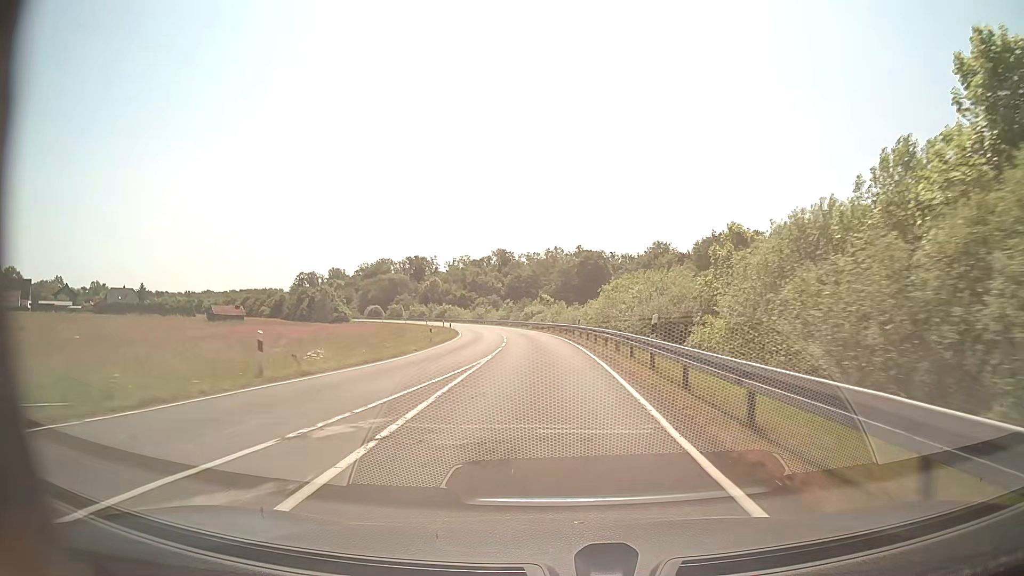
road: secondary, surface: asphalt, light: Day
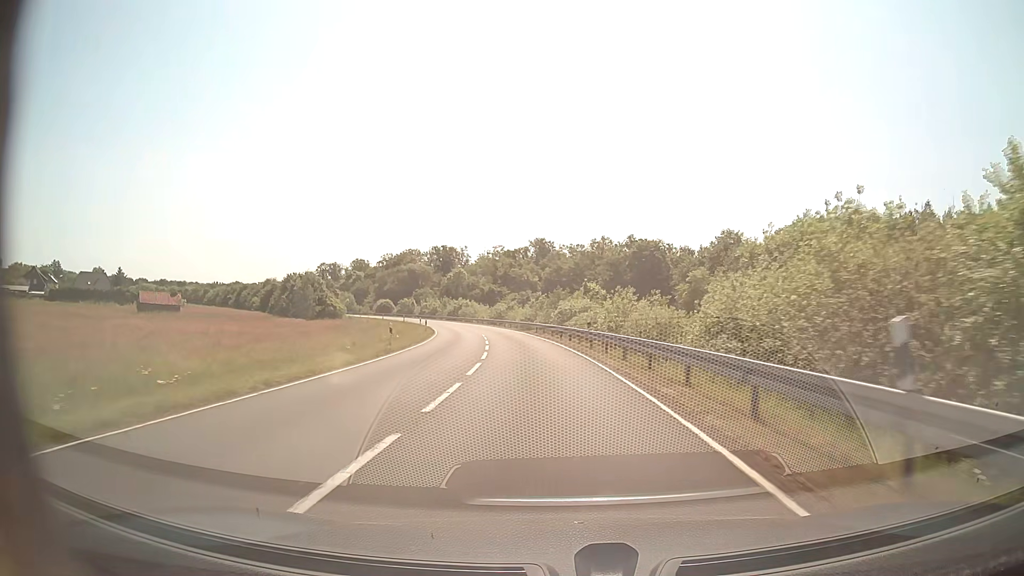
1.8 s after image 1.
(-0.9, +35.3) m; -3°
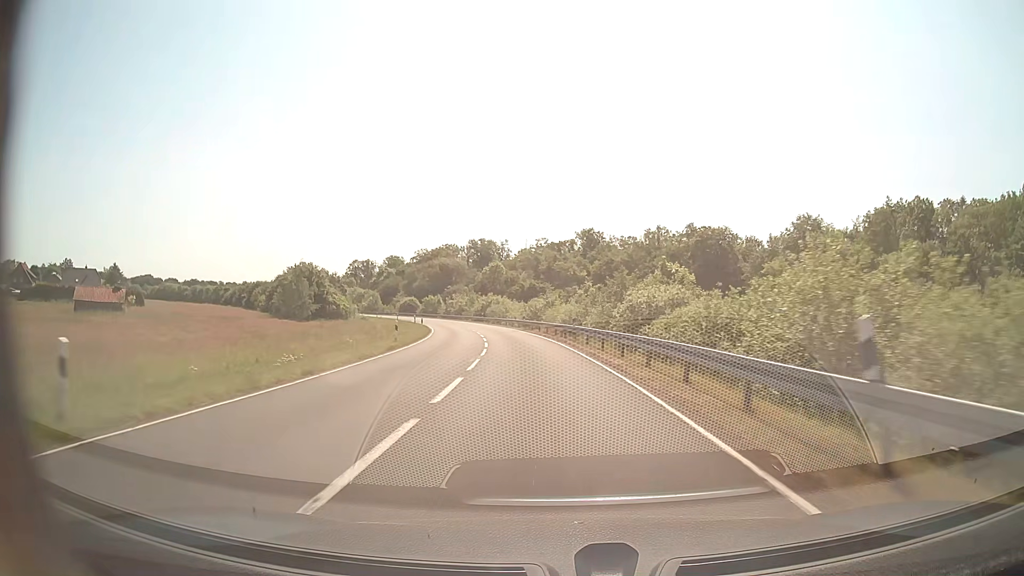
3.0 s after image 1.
(-0.8, +23.5) m; -4°
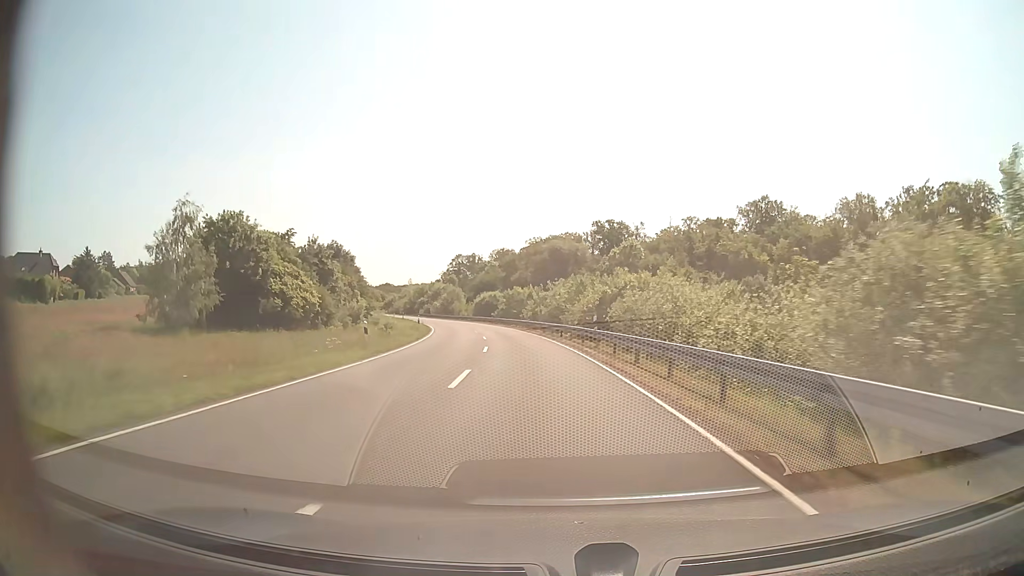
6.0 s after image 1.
(-5.7, +58.3) m; -11°
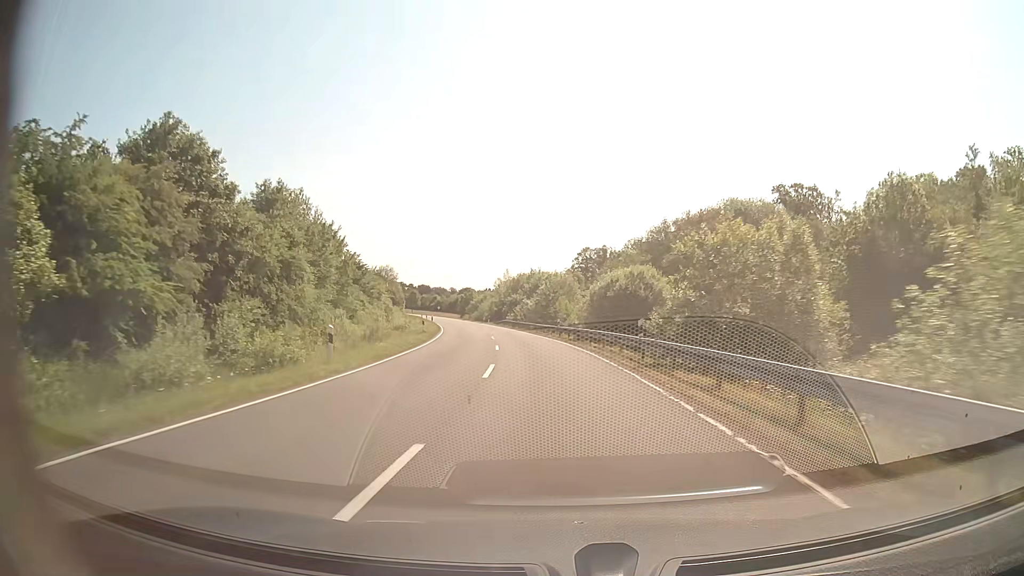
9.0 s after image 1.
(-5.8, +57.8) m; -11°
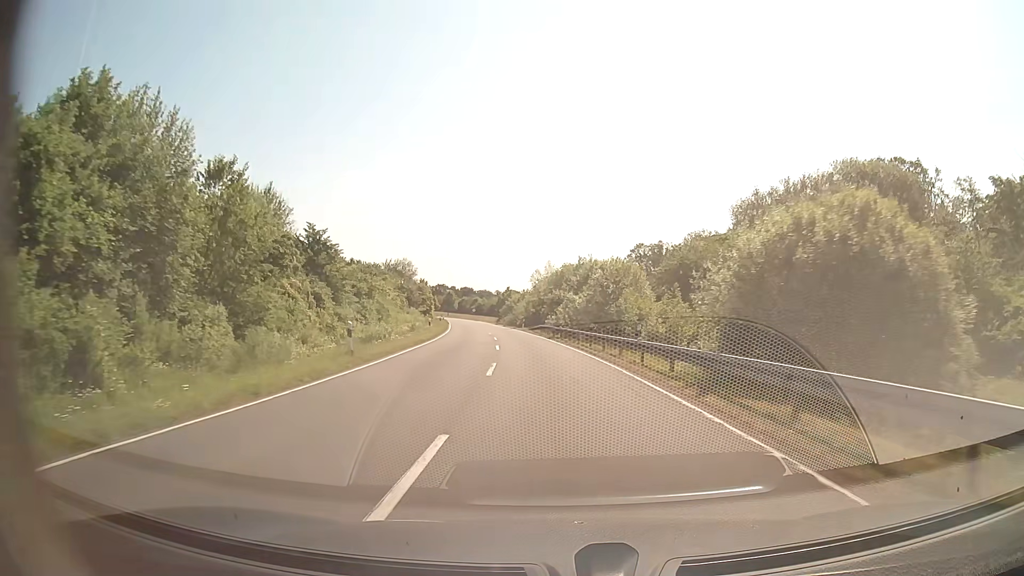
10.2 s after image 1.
(-0.9, +23.5) m; -4°
(0, +10) (0, +20) (-1, +30) (-2, +40) (-3, +50) (-5, +60) (-6, +70) (-8, +80) (-9, +89) (-11, +99) m
